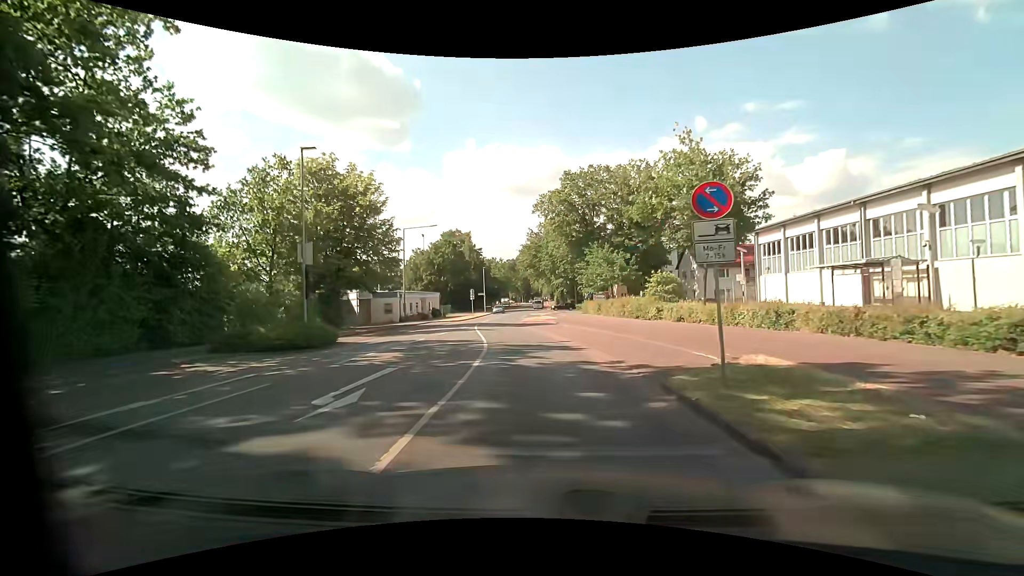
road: tertiary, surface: asphalt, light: Day
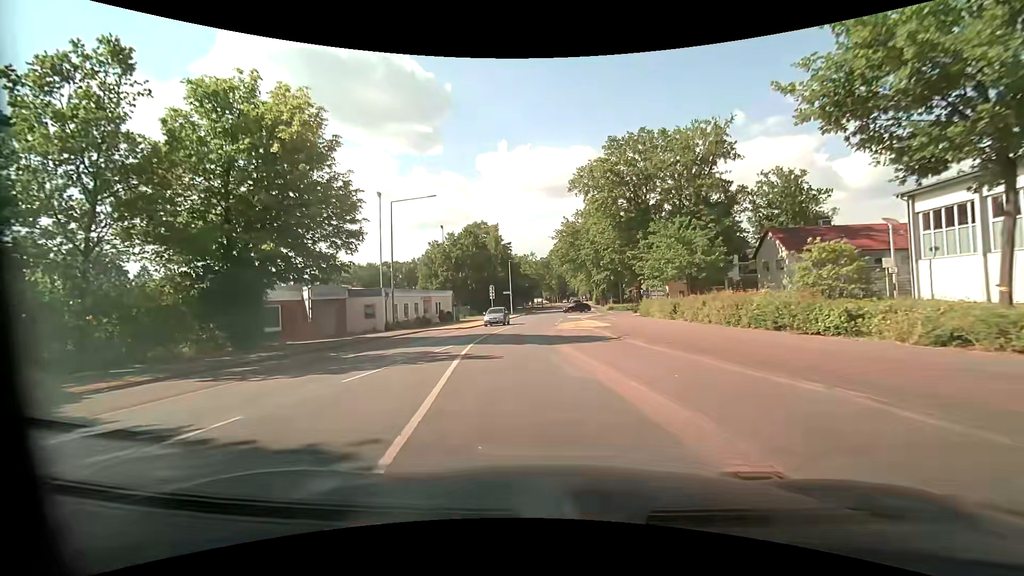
(-0.5, +14.8) m; -5°
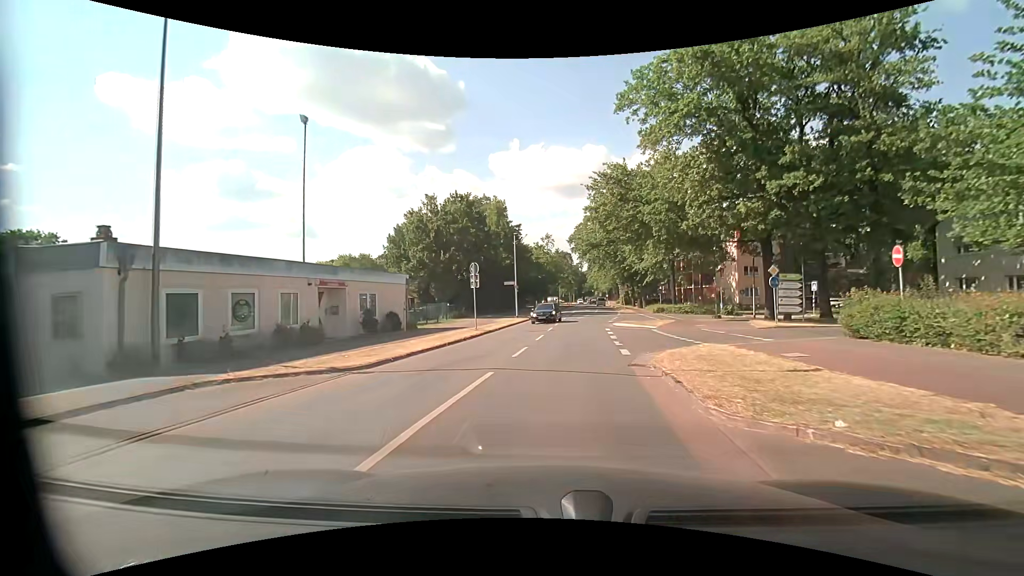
(-0.9, +24.7) m; -1°
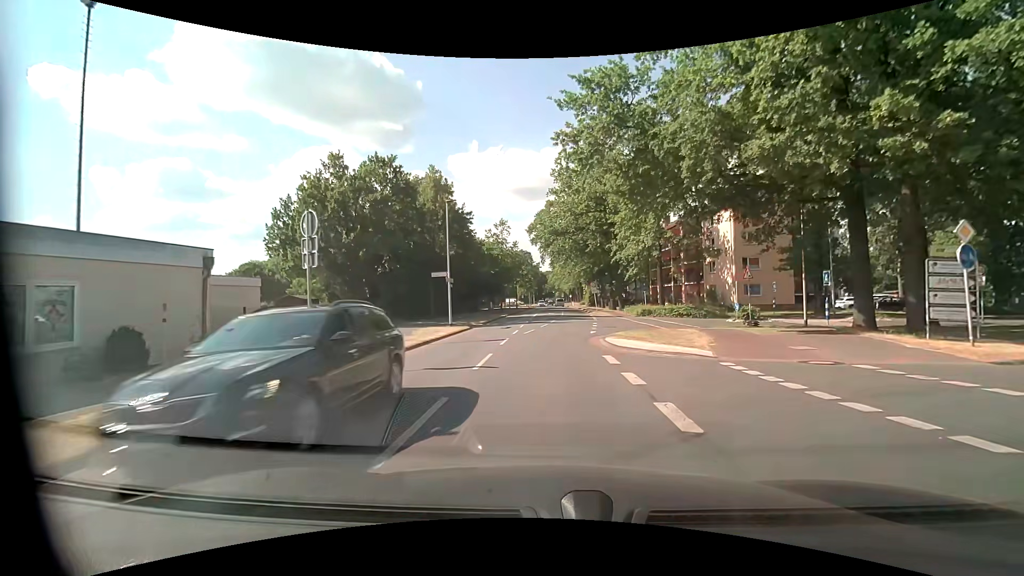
(+0.6, +14.8) m; +5°
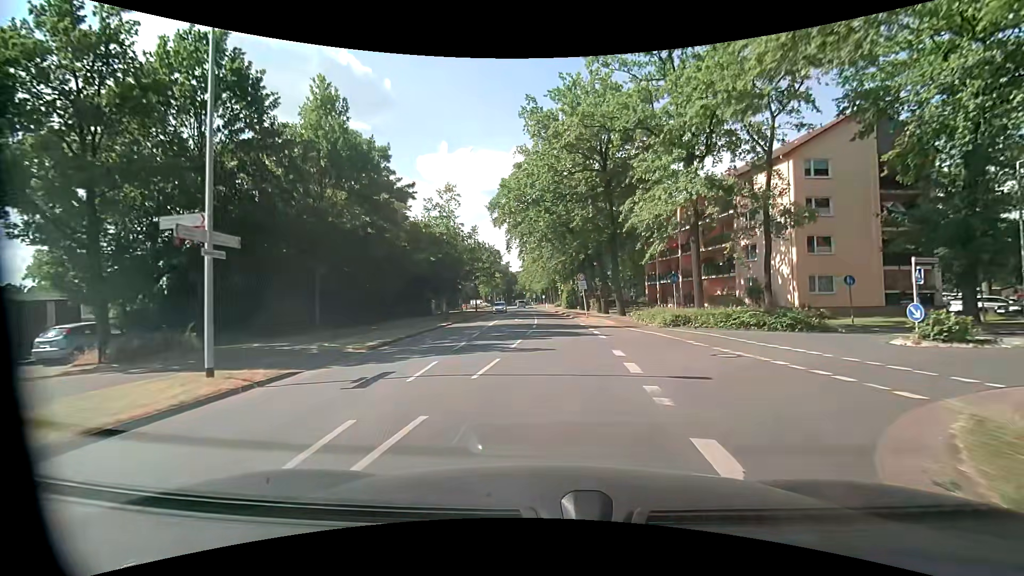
(+0.4, +19.7) m; +3°
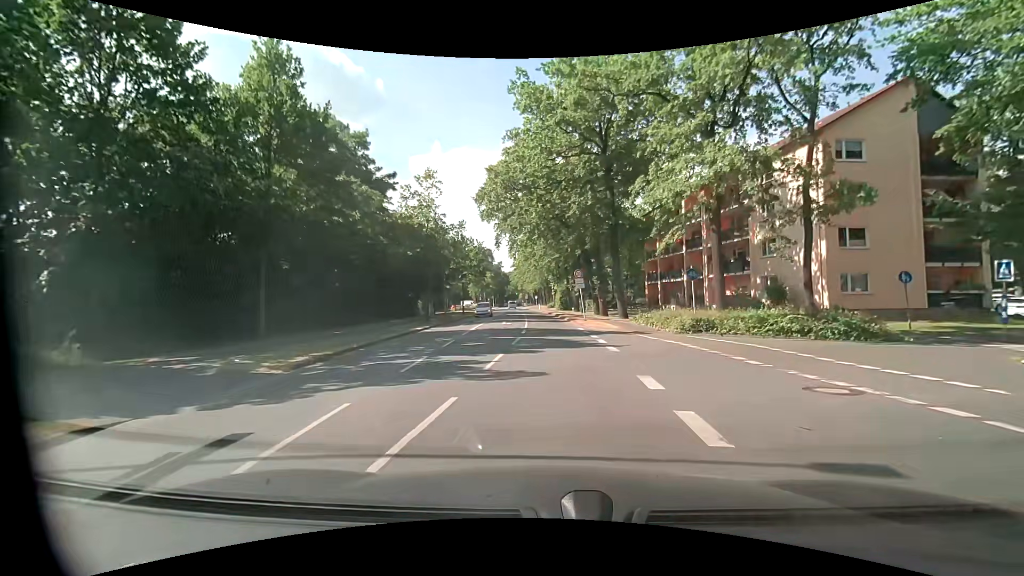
(+0.1, +5.0) m; +2°
